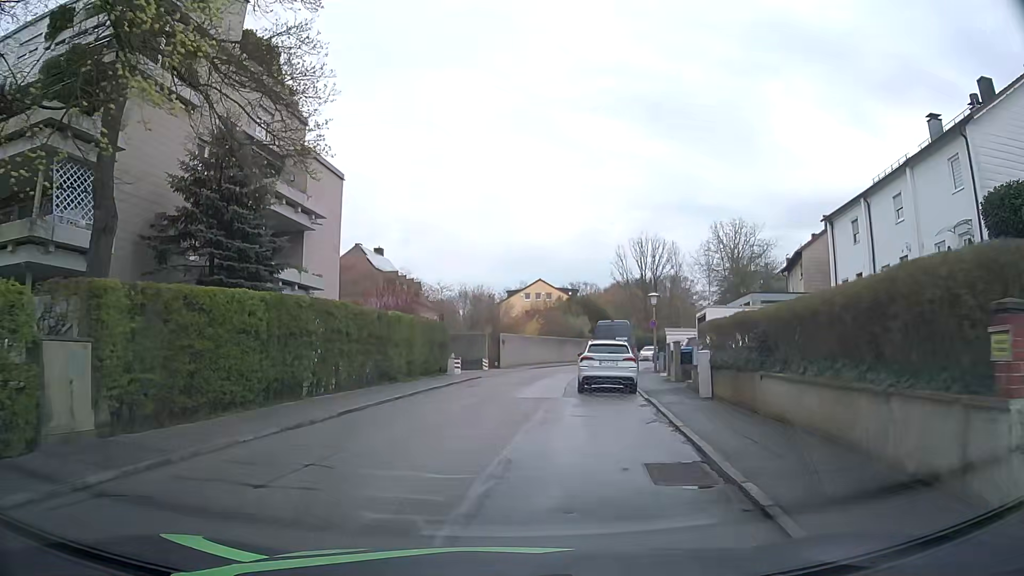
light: Day
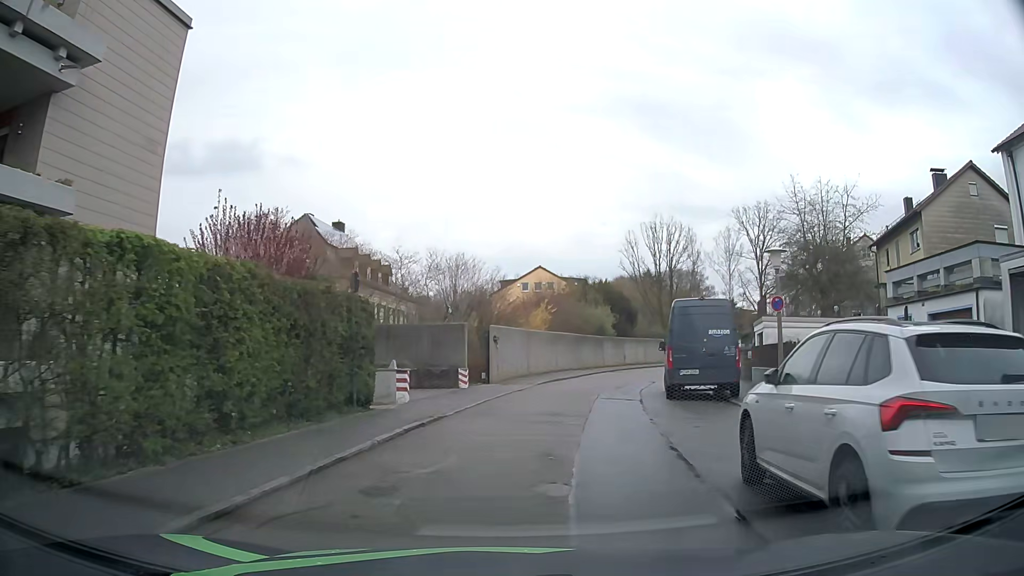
(-0.4, +16.1) m; -1°
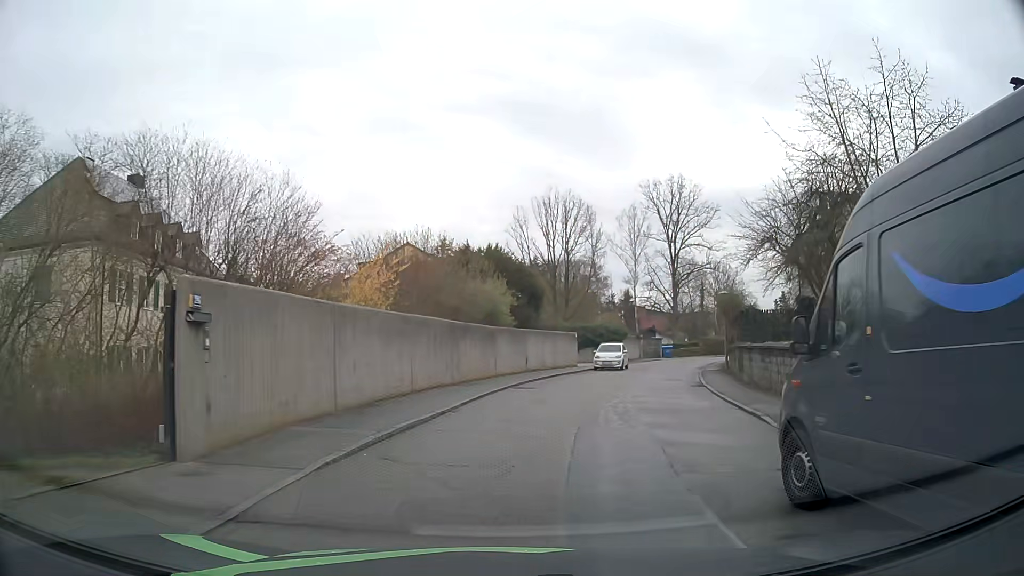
(+1.5, +17.1) m; +11°
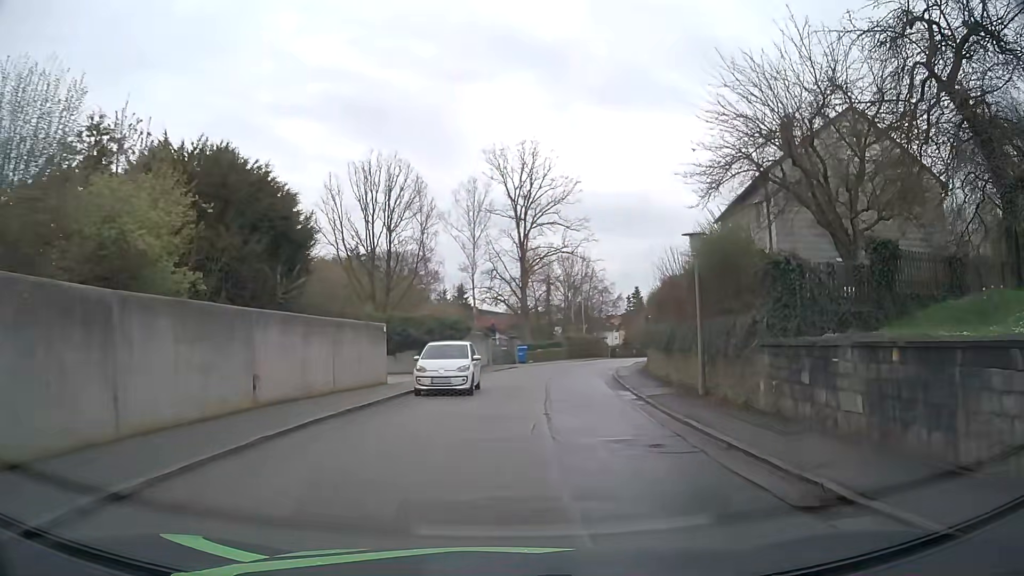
(+2.0, +18.3) m; +14°
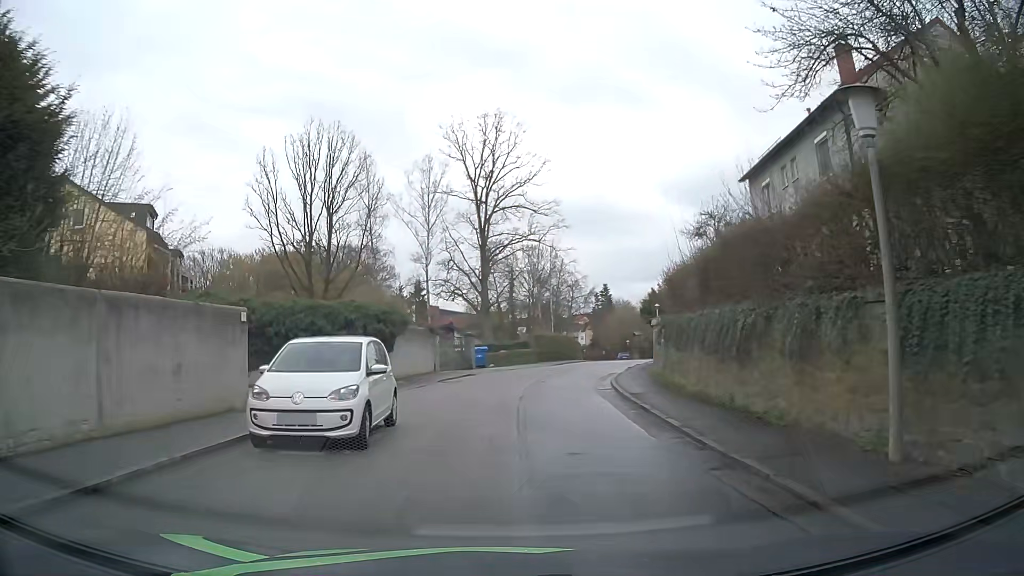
(+0.4, +9.8) m; +3°
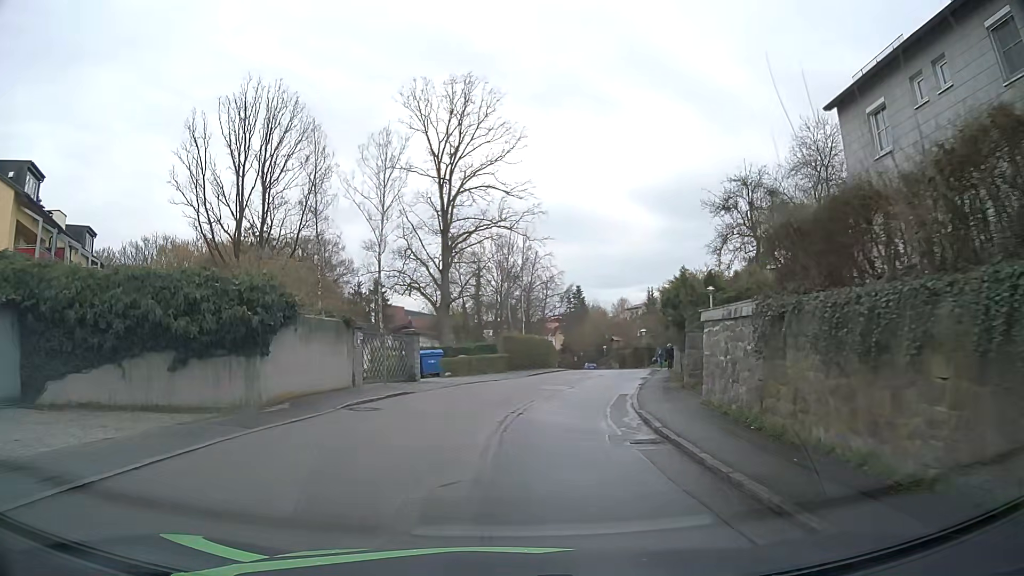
(+0.2, +10.1) m; +3°
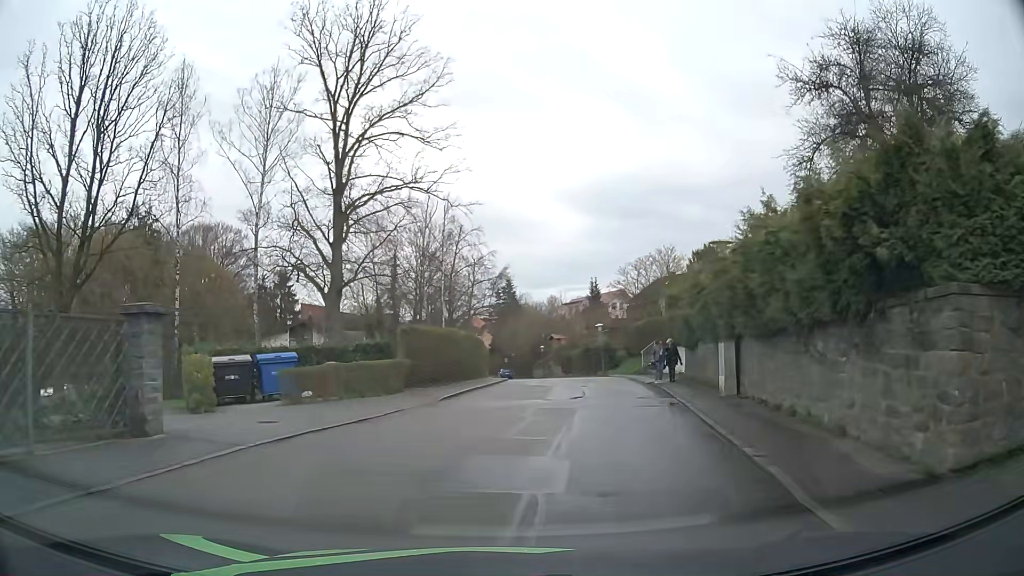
(+0.7, +15.1) m; +5°
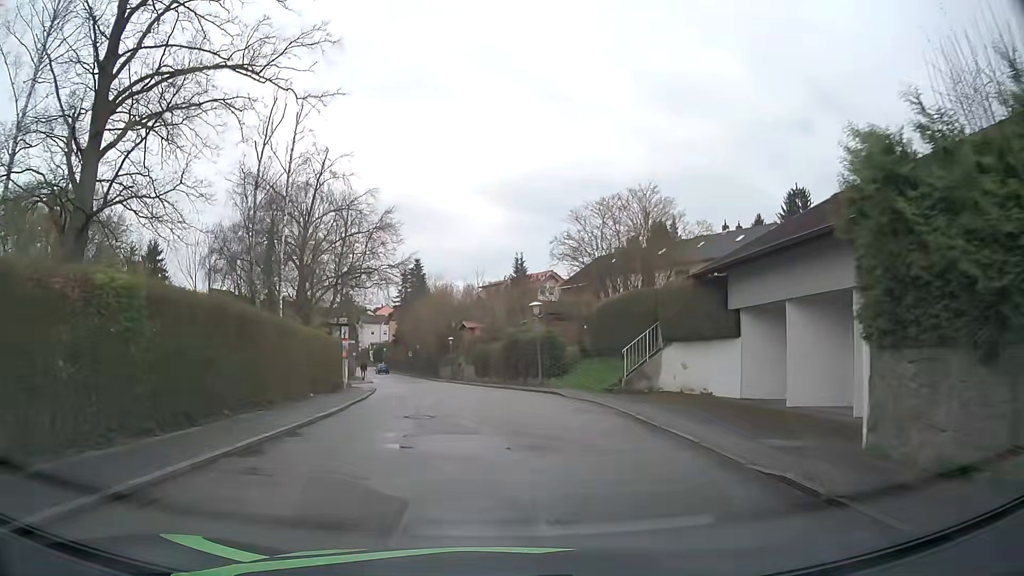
(+2.1, +19.6) m; +8°
(0, +10) (0, +20) (-1, +30) (-3, +40) (-4, +50) (-7, +59) (-9, +69) (-11, +79) (-13, +89) (-16, +98) m
